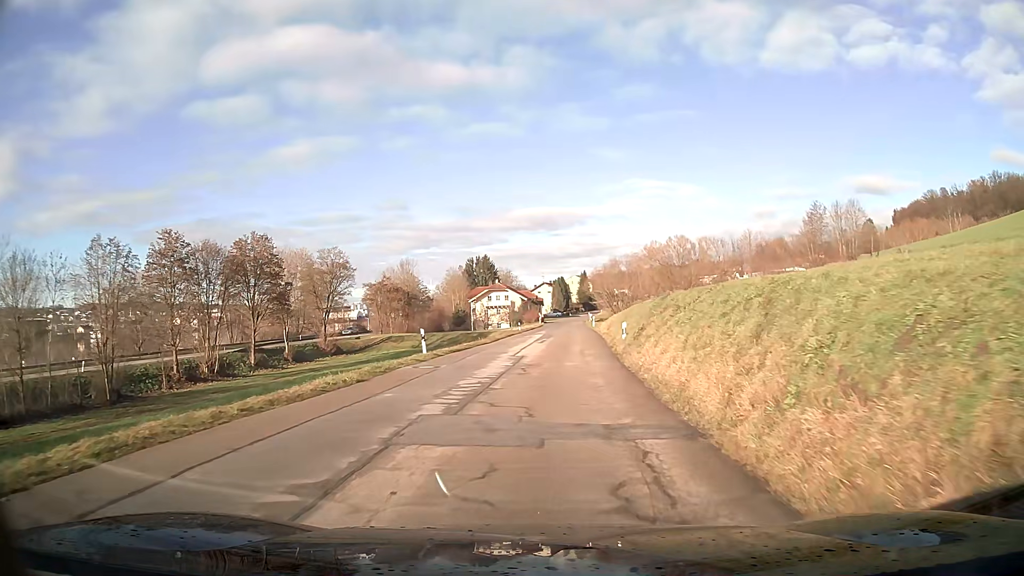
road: tertiary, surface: asphalt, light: Day
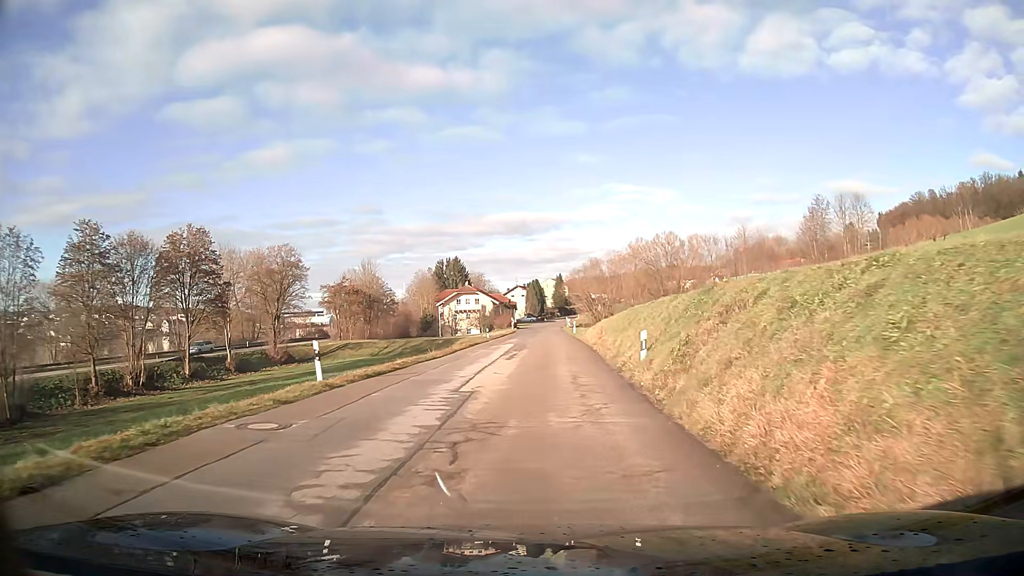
(+0.2, +10.1) m; +2°
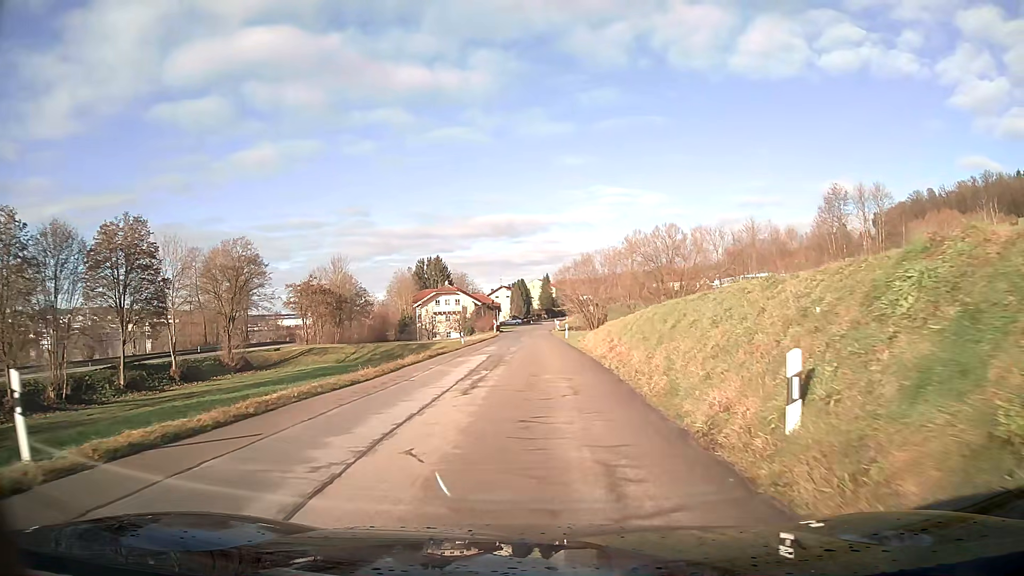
(+0.1, +10.0) m; +1°
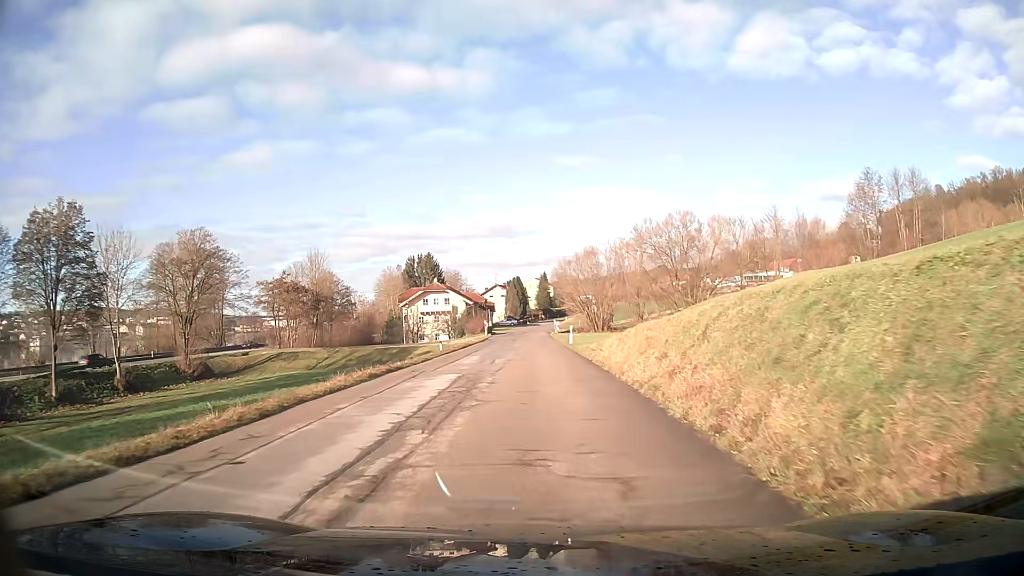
(0.0, +9.9) m; 0°
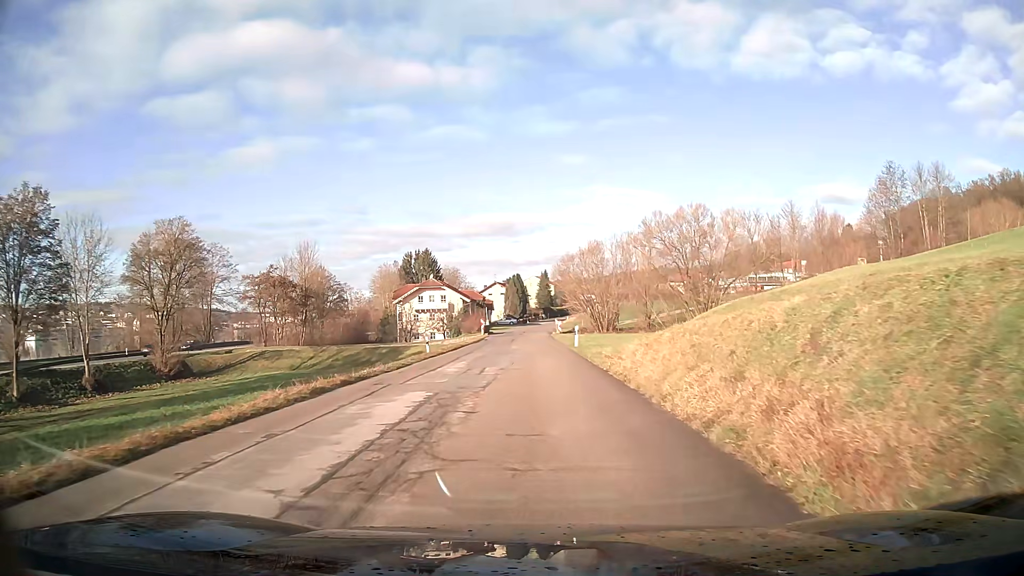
(0.0, +5.0) m; 0°
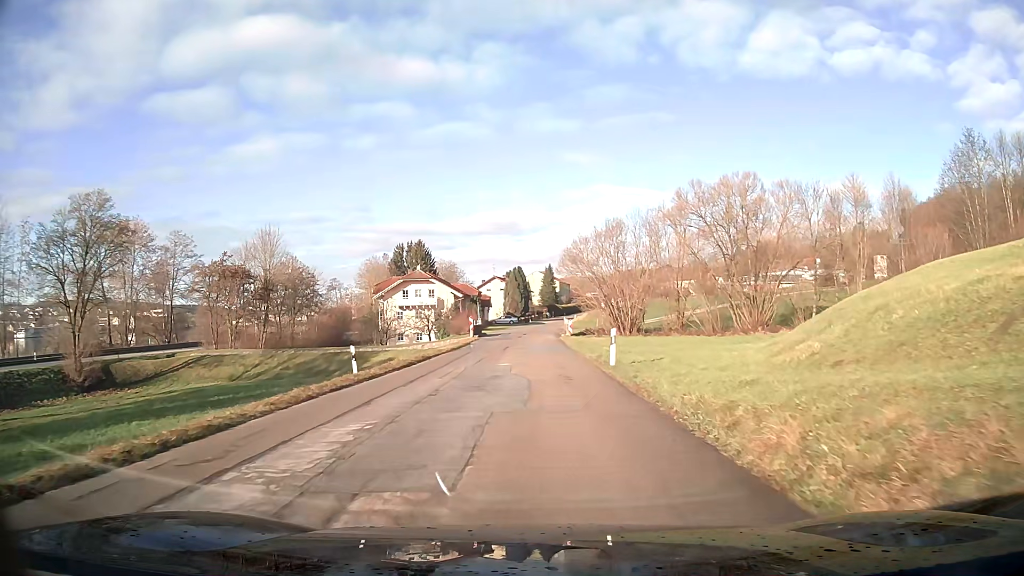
(0.0, +14.8) m; 0°
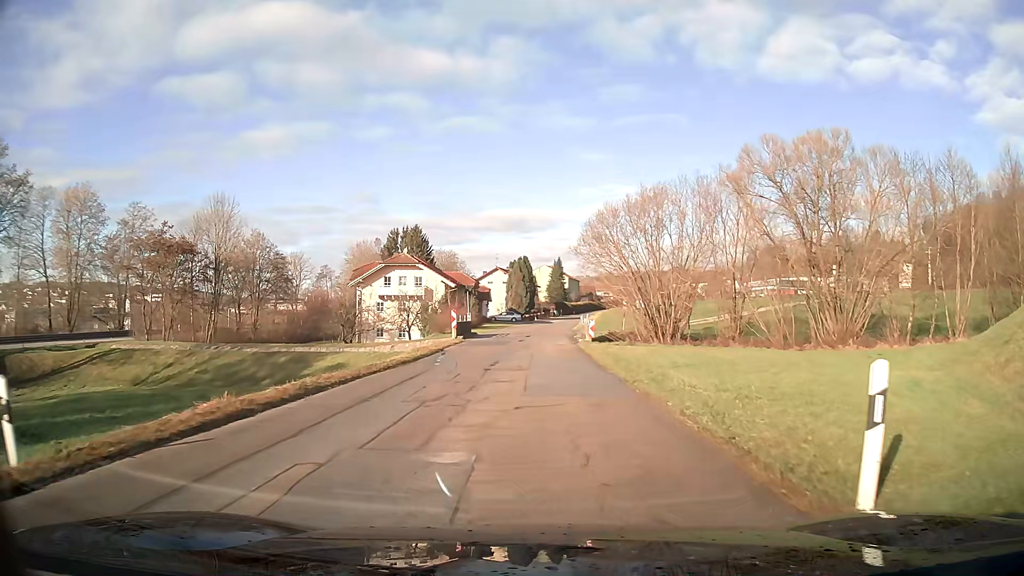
(-0.1, +14.8) m; 0°
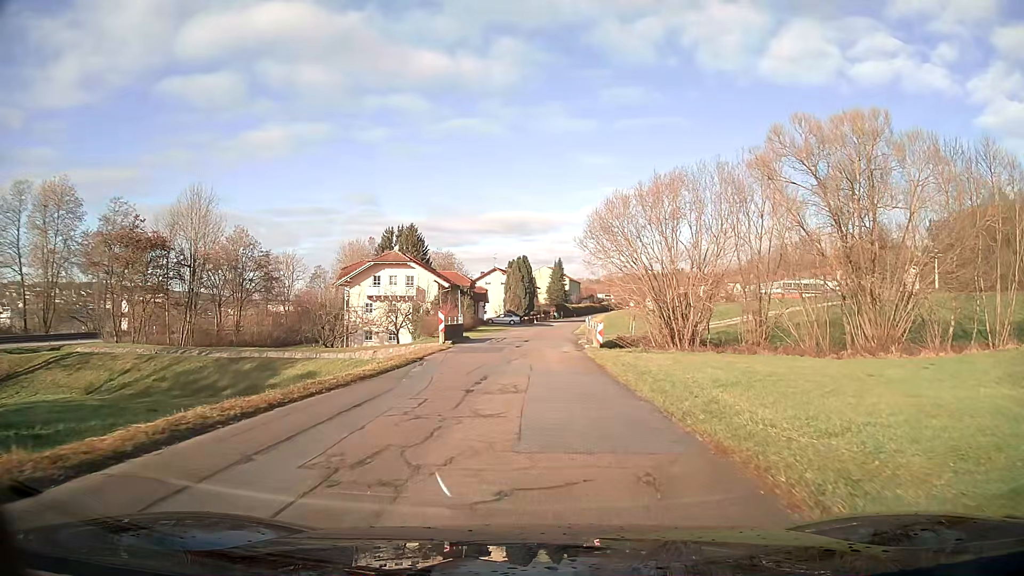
(0.0, +5.0) m; 0°
(0, +10) (0, +20) (0, +30) (0, +40) (+1, +50) (+1, +60) (+2, +70) (+3, +80) (+4, +90) (+6, +100) m
